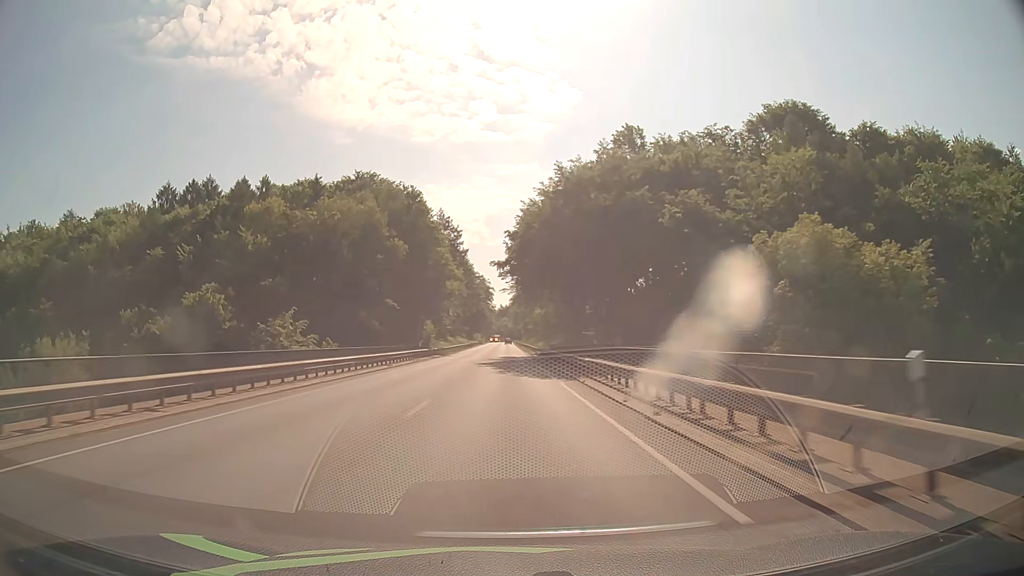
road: primary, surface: asphalt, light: Day
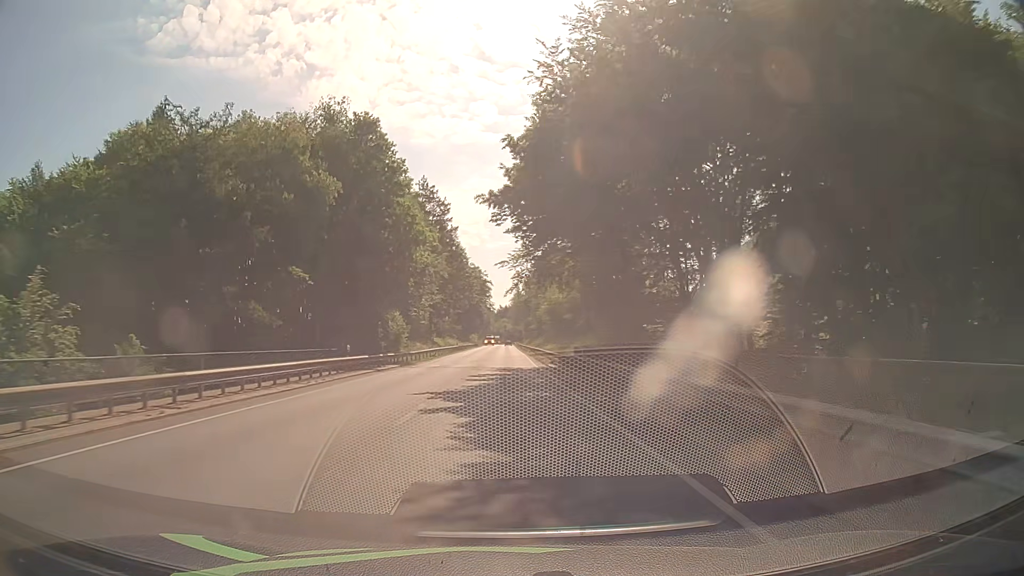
(0.0, +24.9) m; 0°
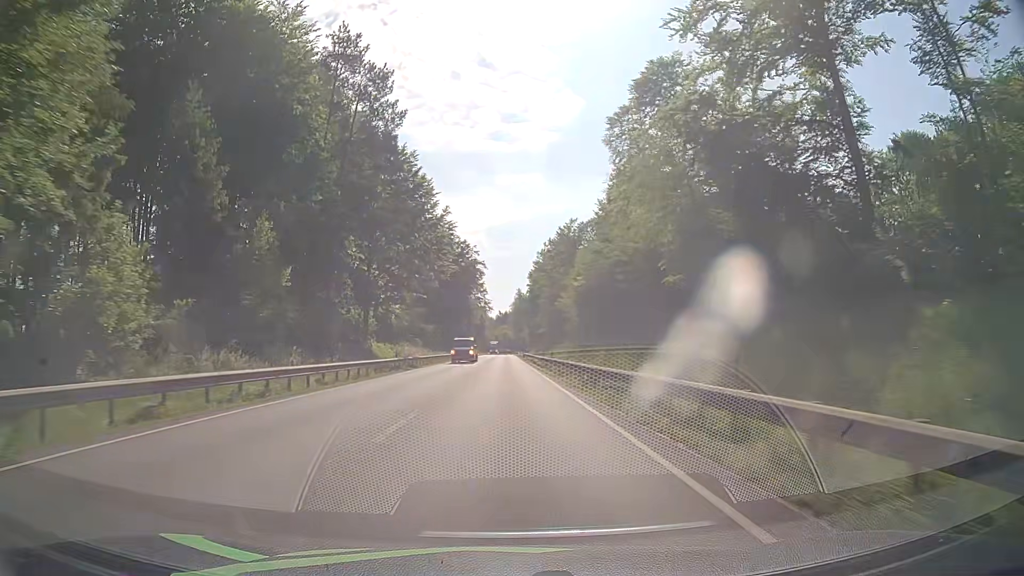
(+0.1, +49.9) m; 0°
(0, +10) (0, +20) (0, +30) (0, +40) (0, +50) (0, +60) (0, +70) (0, +80) (0, +90) (0, +100) m
